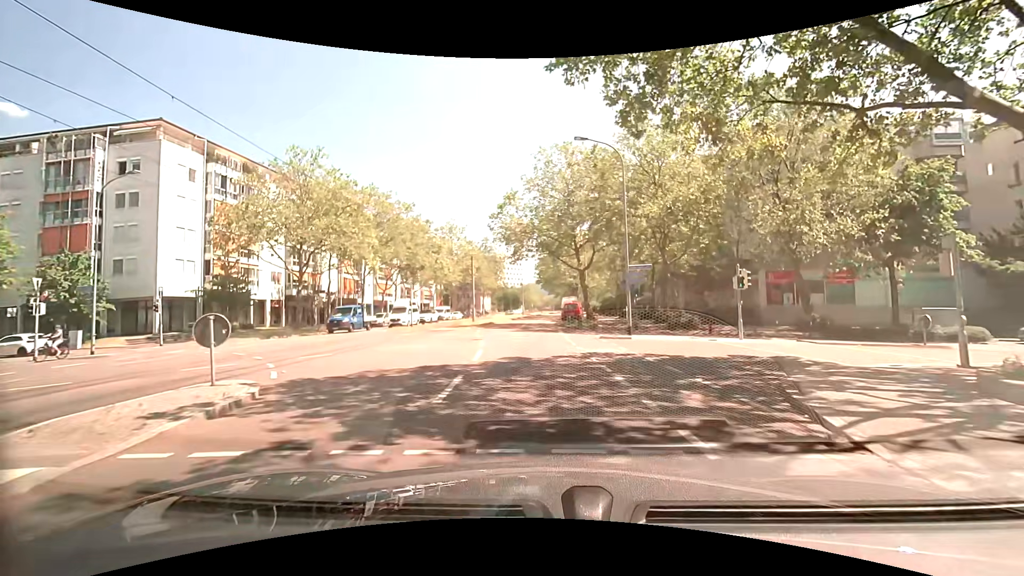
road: tertiary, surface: asphalt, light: Day
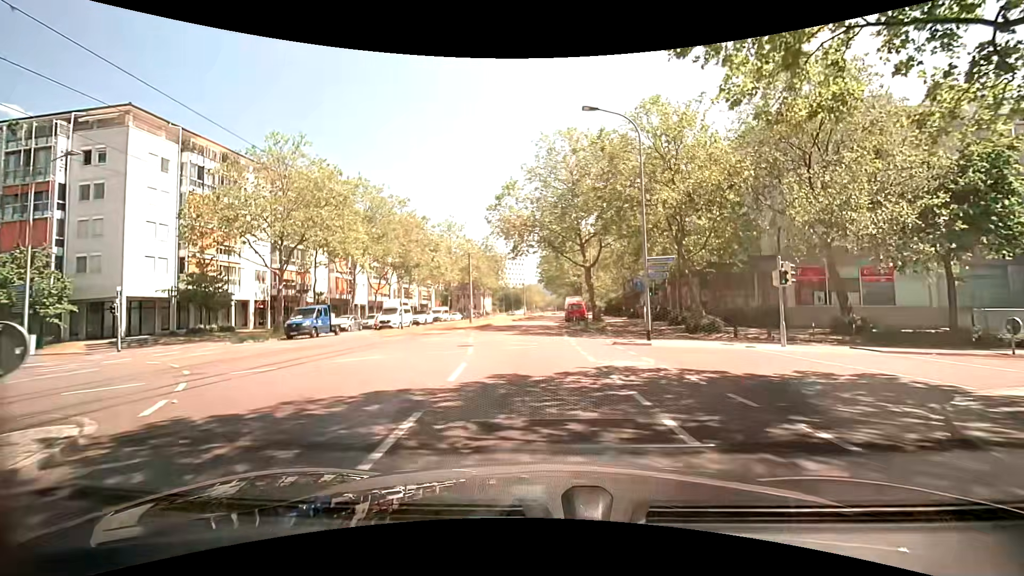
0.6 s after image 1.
(+0.1, +3.8) m; 0°
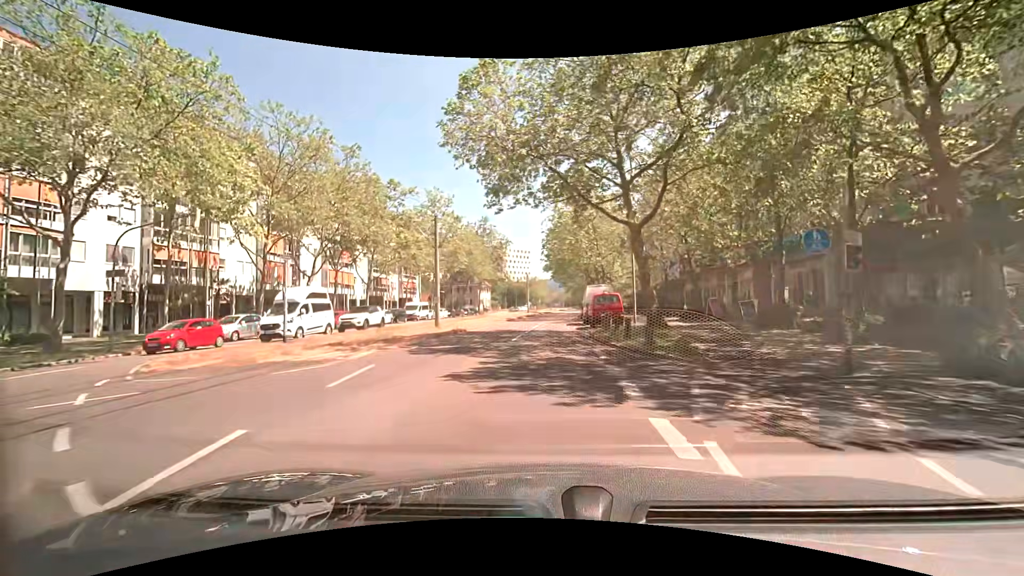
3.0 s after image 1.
(0.0, +19.3) m; 0°
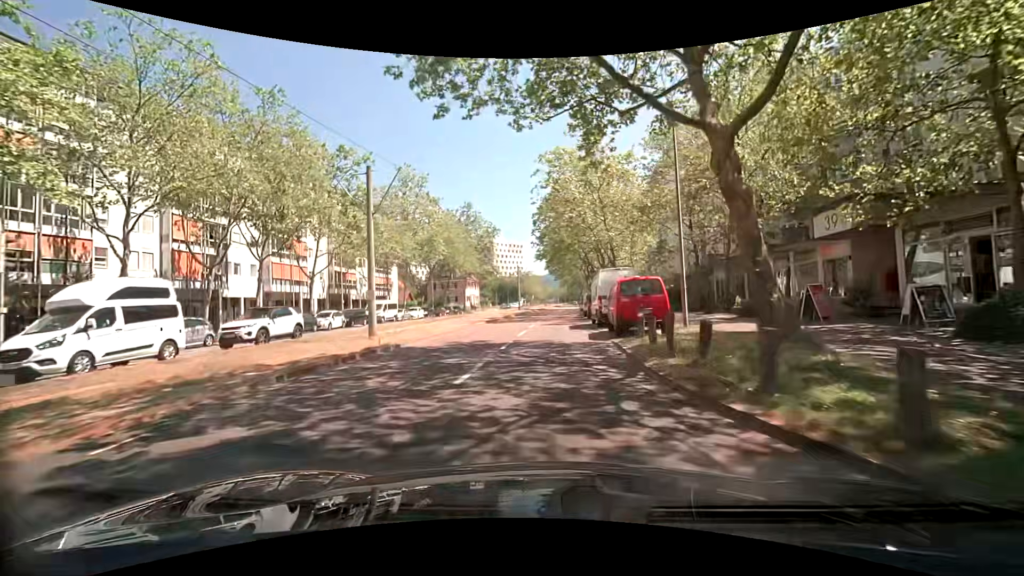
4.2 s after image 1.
(+0.1, +11.5) m; 0°
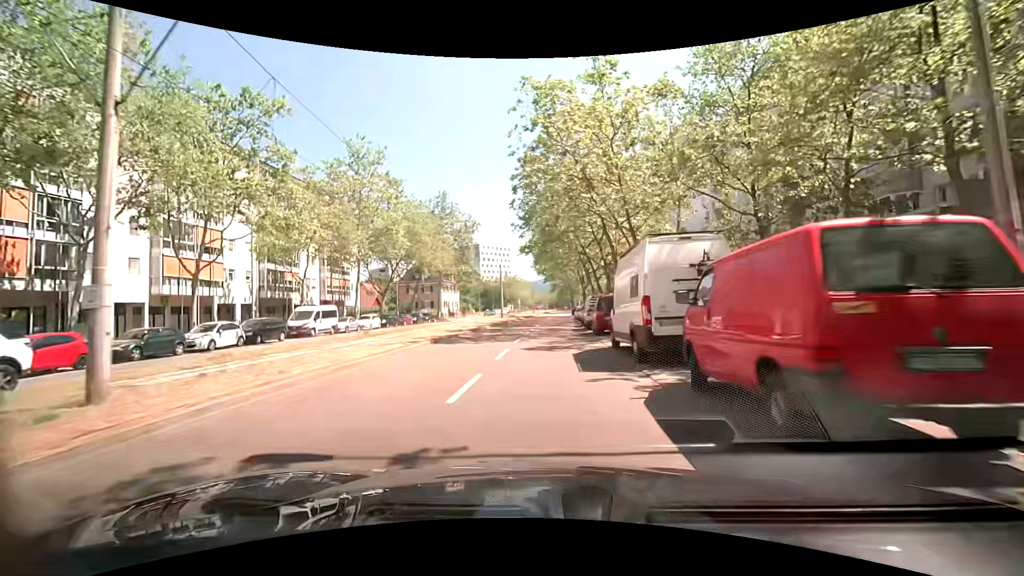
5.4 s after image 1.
(+0.2, +12.8) m; +1°
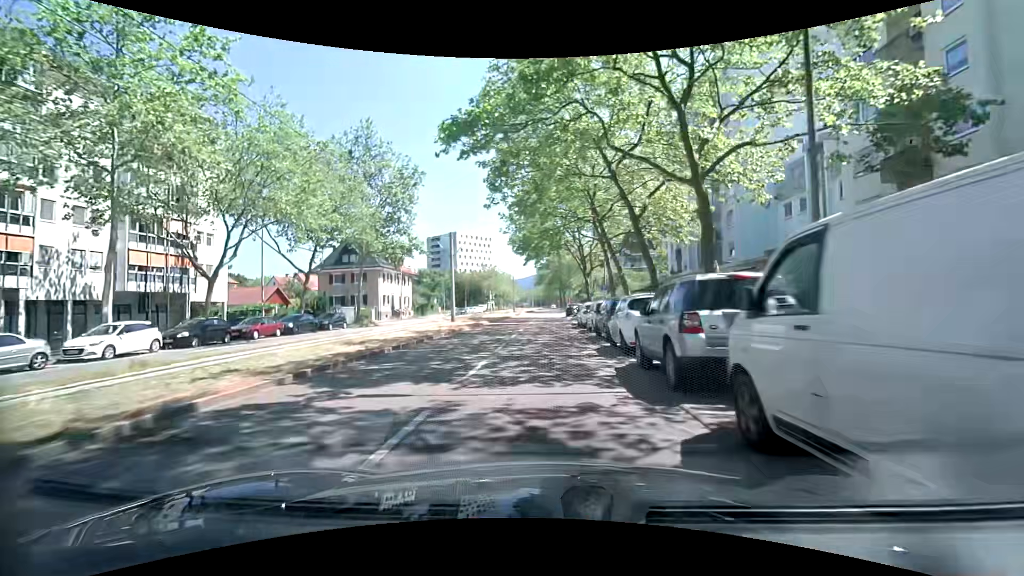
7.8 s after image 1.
(+0.7, +27.6) m; +2°
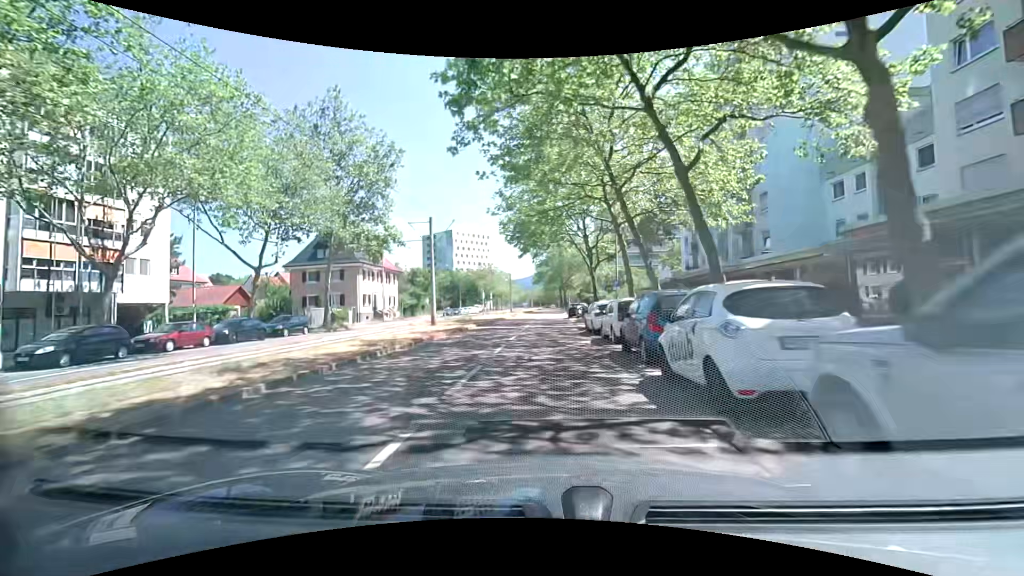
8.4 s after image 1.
(0.0, +7.1) m; +1°
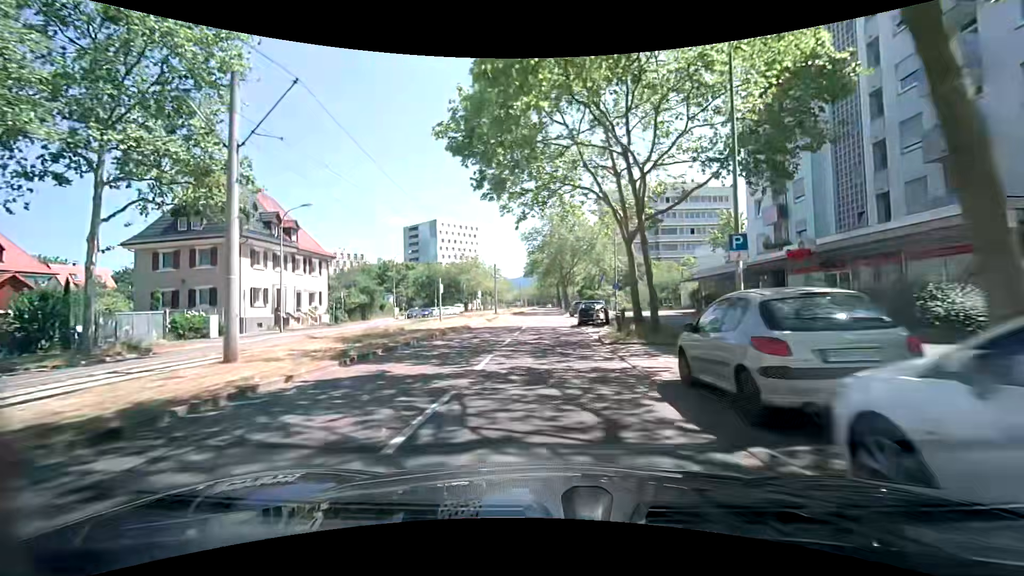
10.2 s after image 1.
(-0.1, +21.5) m; 0°
(0, +10) (0, +20) (0, +30) (0, +40) (0, +50) (0, +60) (0, +70) (0, +80) (+1, +90) (+1, +100) m
